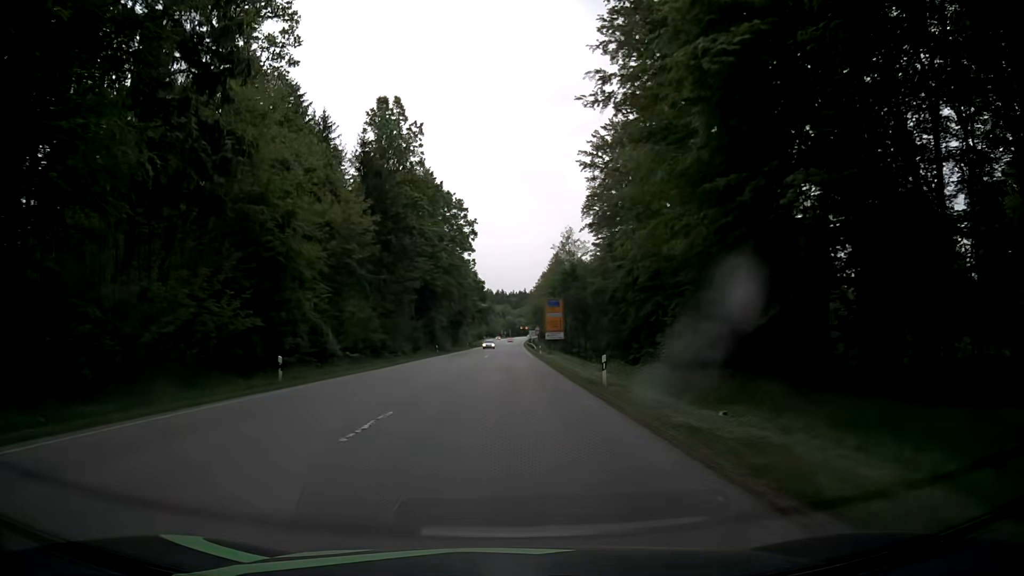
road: secondary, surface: asphalt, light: Day
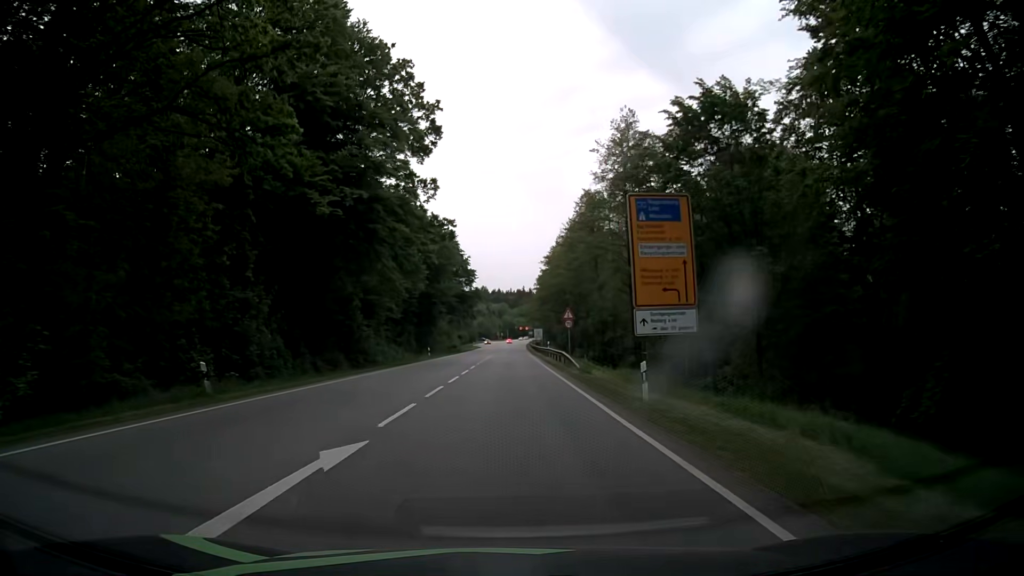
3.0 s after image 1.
(+0.4, +52.5) m; +1°
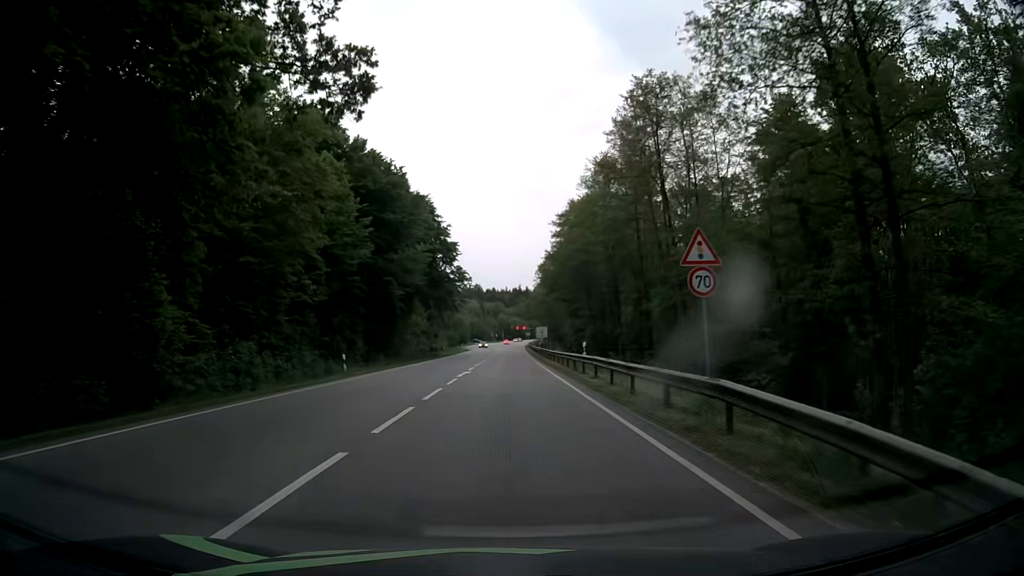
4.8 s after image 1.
(0.0, +30.6) m; 0°
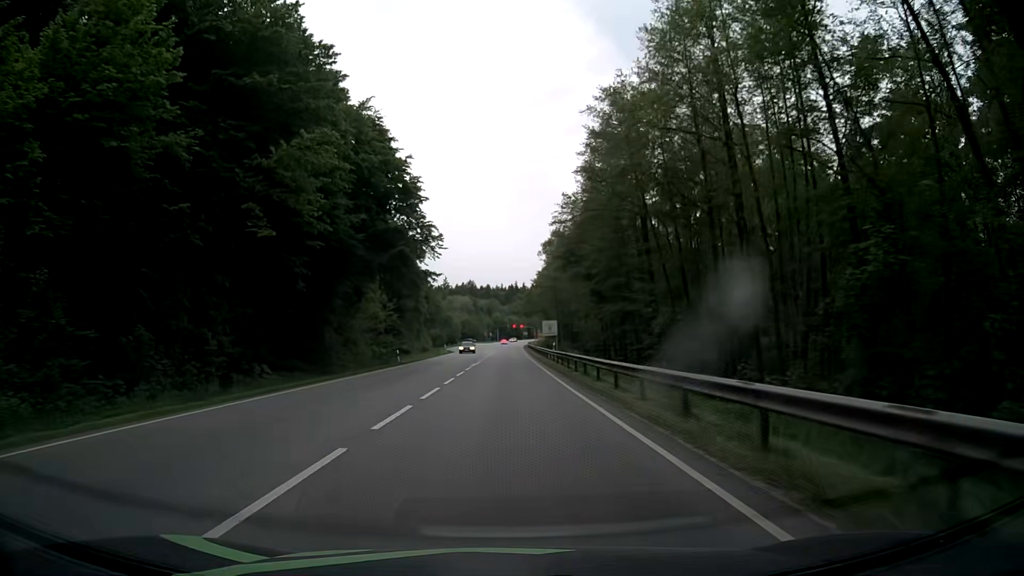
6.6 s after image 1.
(+0.1, +29.6) m; 0°
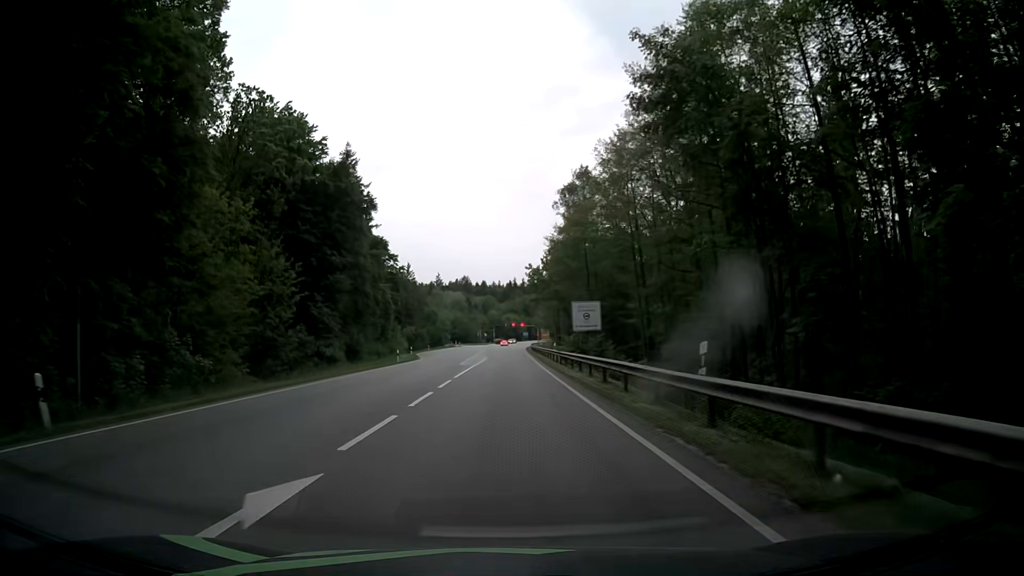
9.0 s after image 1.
(+0.2, +37.7) m; +1°
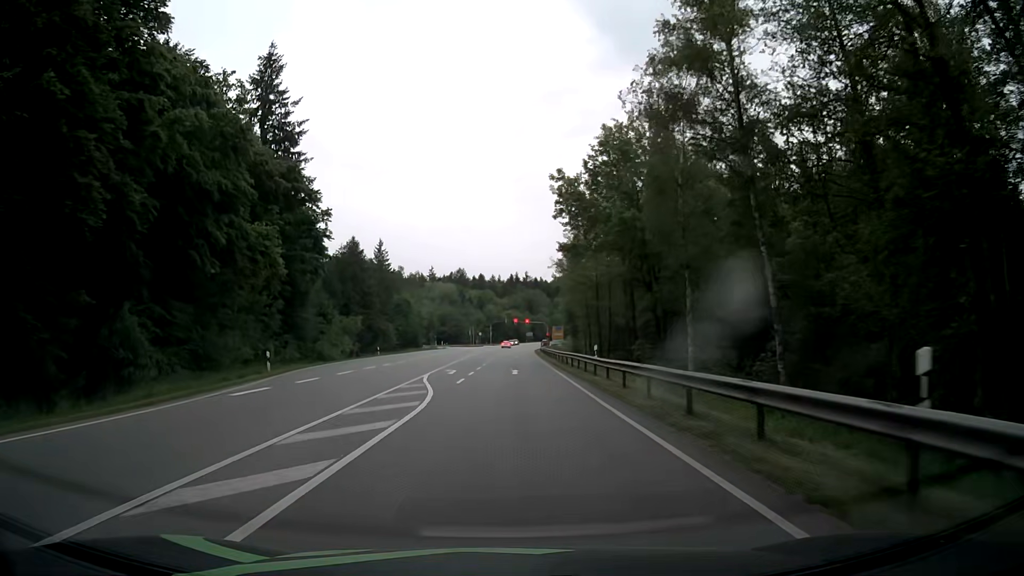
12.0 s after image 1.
(-0.4, +45.7) m; -1°
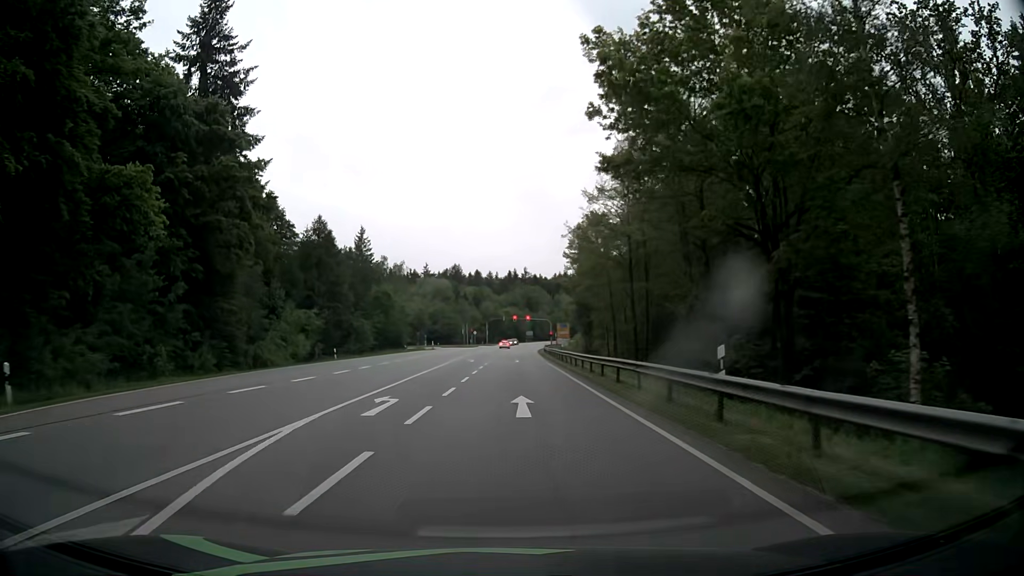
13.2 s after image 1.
(+0.1, +17.5) m; +1°
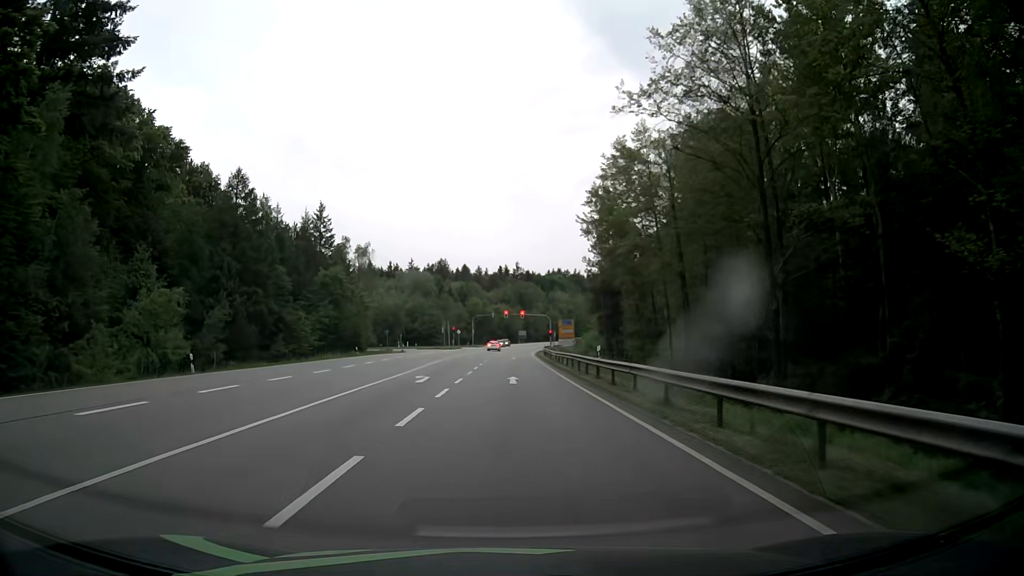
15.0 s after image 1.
(0.0, +24.2) m; +1°
(0, +10) (0, +20) (0, +30) (0, +40) (0, +50) (0, +60) (+1, +70) (+1, +80) (+1, +90) (+2, +100) m
